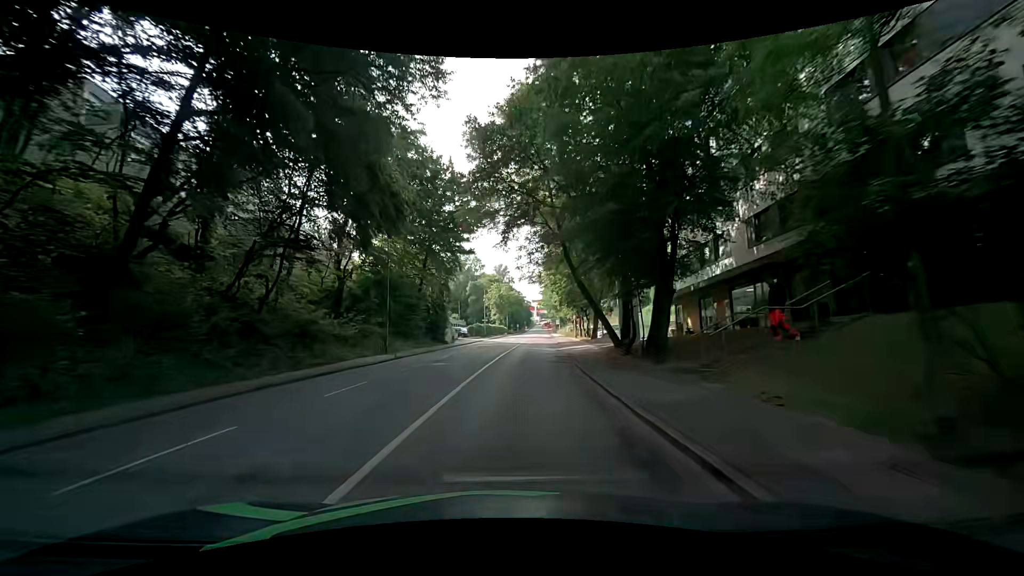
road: tertiary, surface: asphalt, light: Day
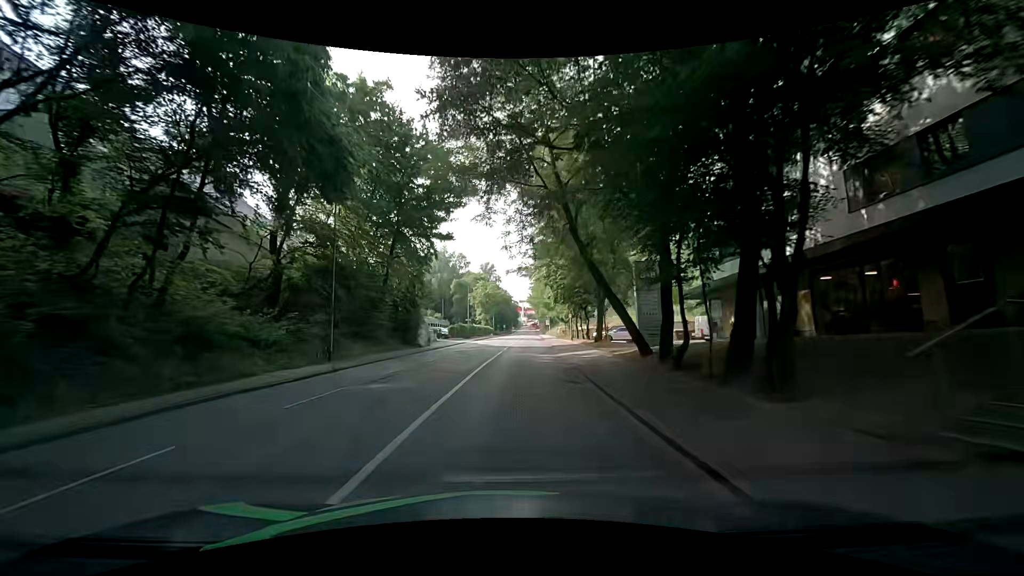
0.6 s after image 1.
(+0.1, +7.6) m; 0°
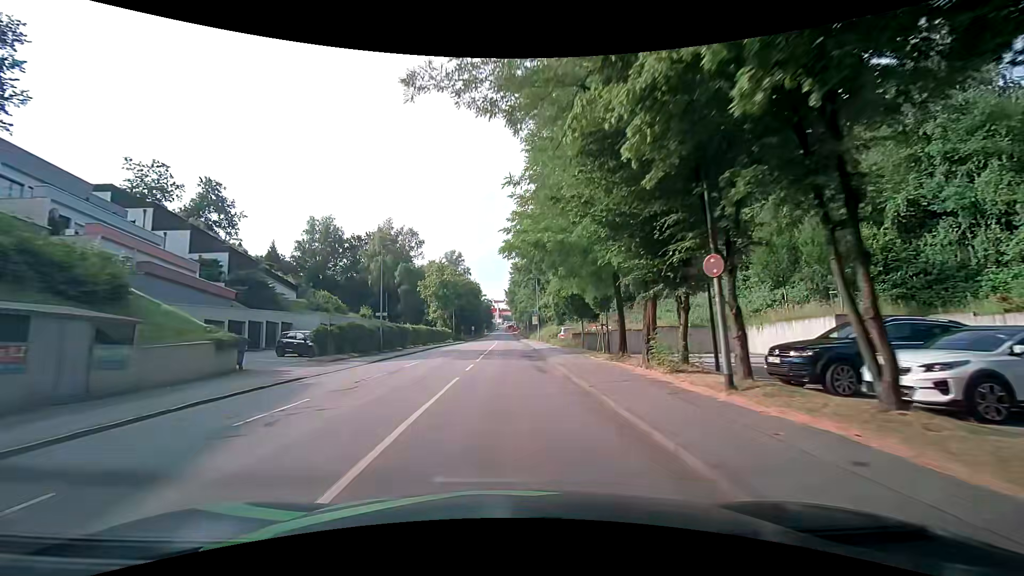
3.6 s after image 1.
(+1.7, +38.0) m; +2°
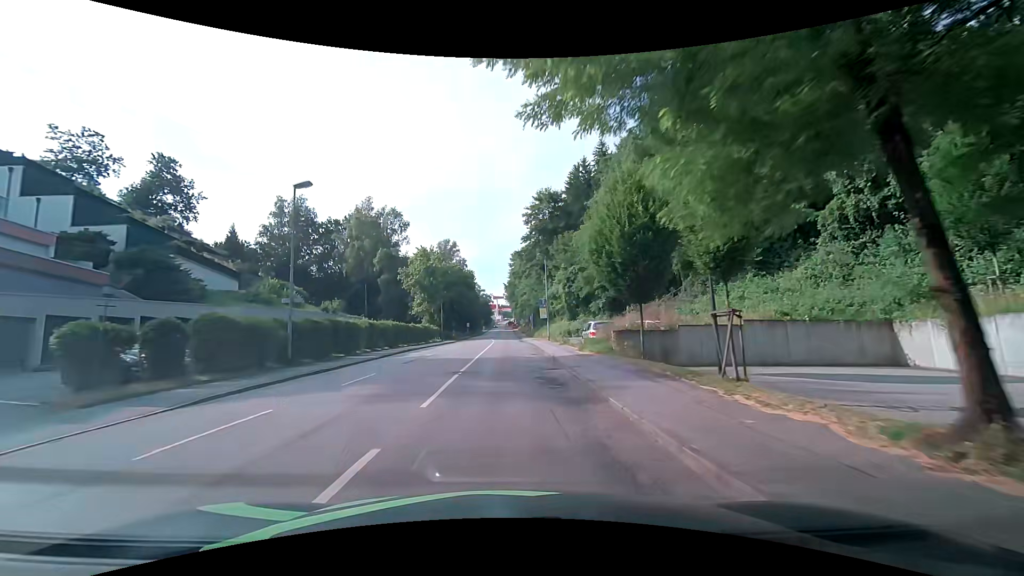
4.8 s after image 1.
(+0.3, +15.2) m; +1°
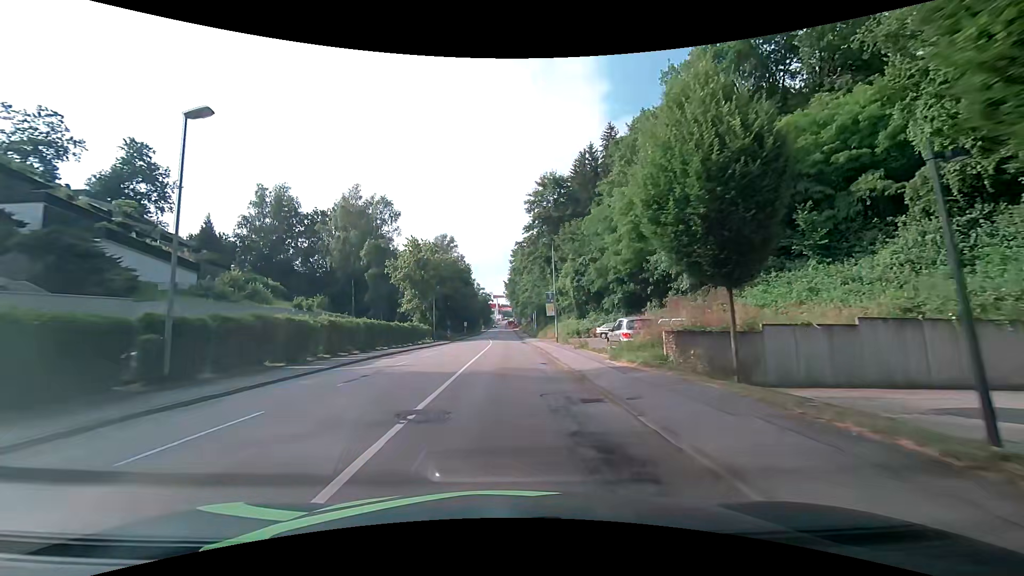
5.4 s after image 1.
(0.0, +7.6) m; 0°
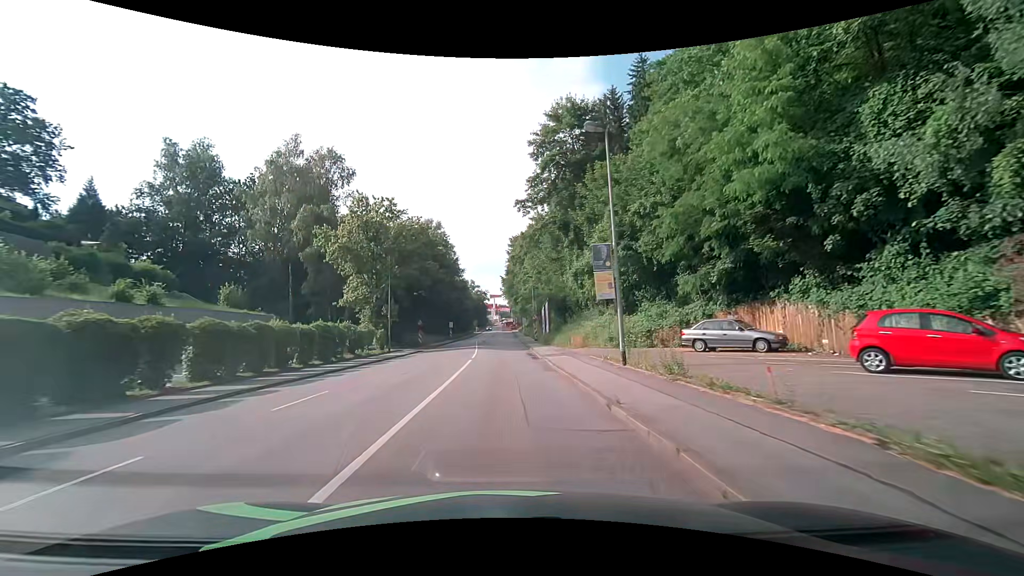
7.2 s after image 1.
(+0.3, +22.9) m; +1°
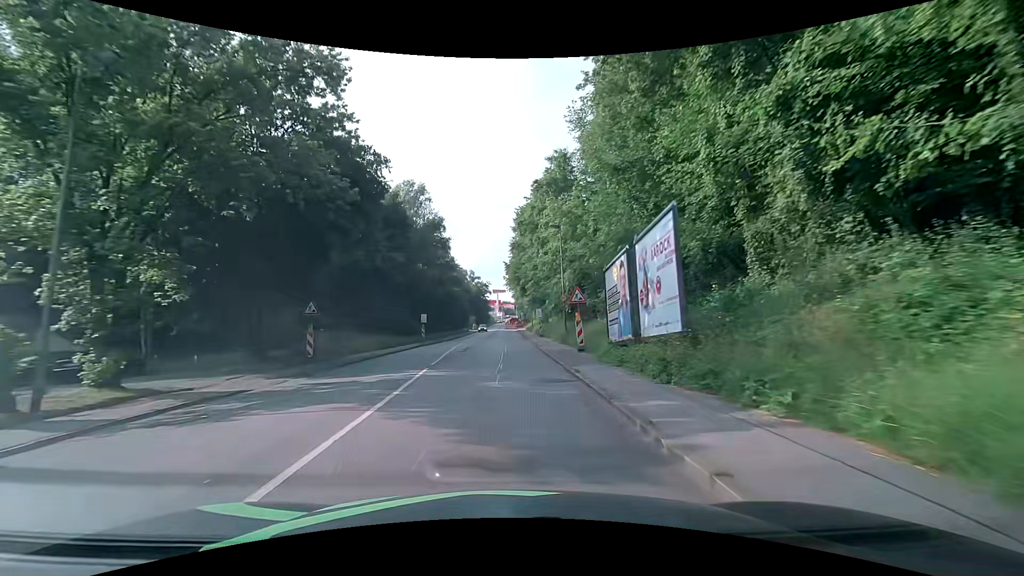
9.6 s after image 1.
(-0.1, +30.6) m; -1°
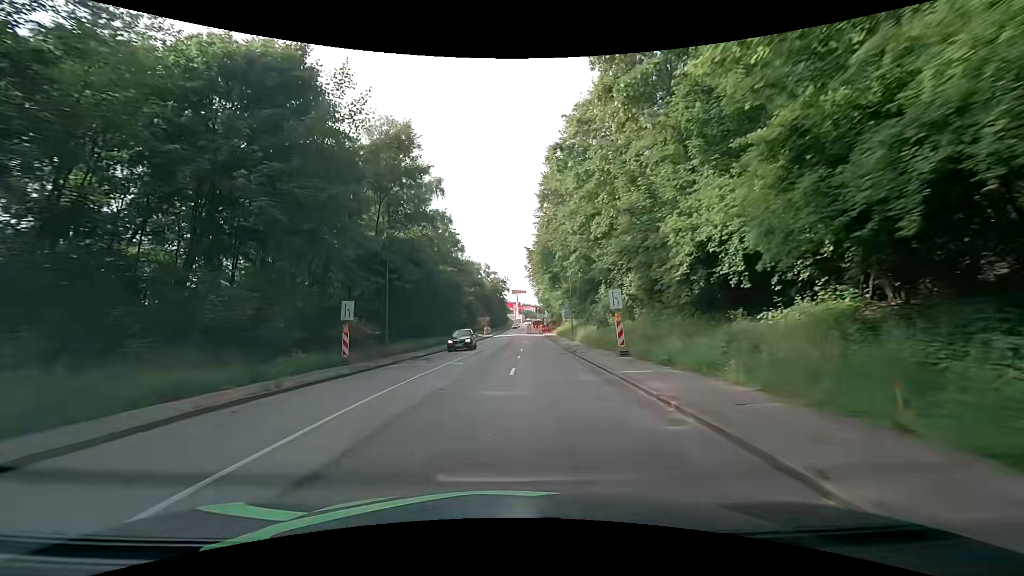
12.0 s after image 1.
(-0.4, +30.5) m; -2°
(0, +10) (0, +20) (0, +30) (0, +40) (0, +50) (+1, +60) (+1, +70) (+2, +80) (+2, +90) (+2, +100) m
